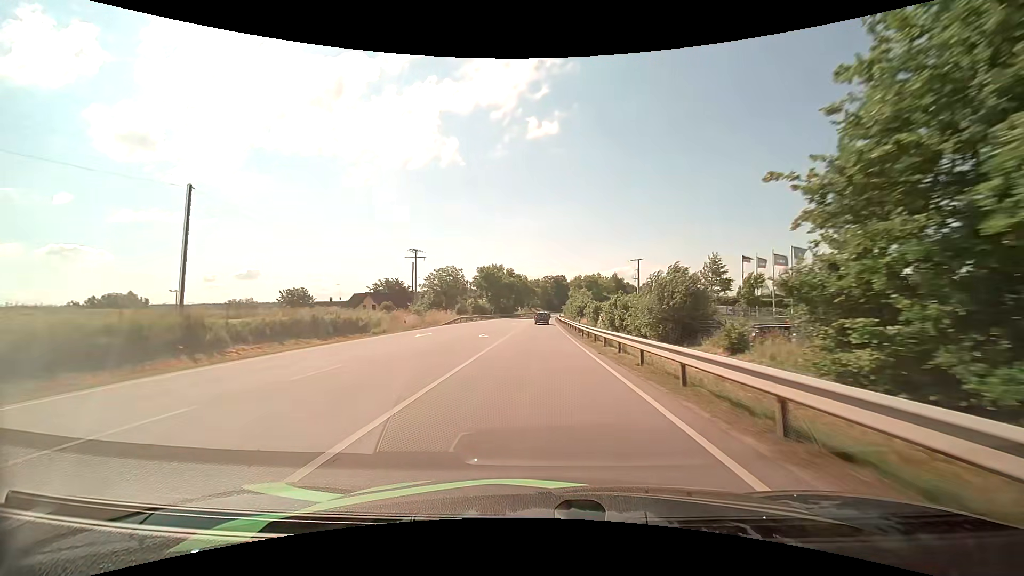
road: primary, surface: asphalt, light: Day
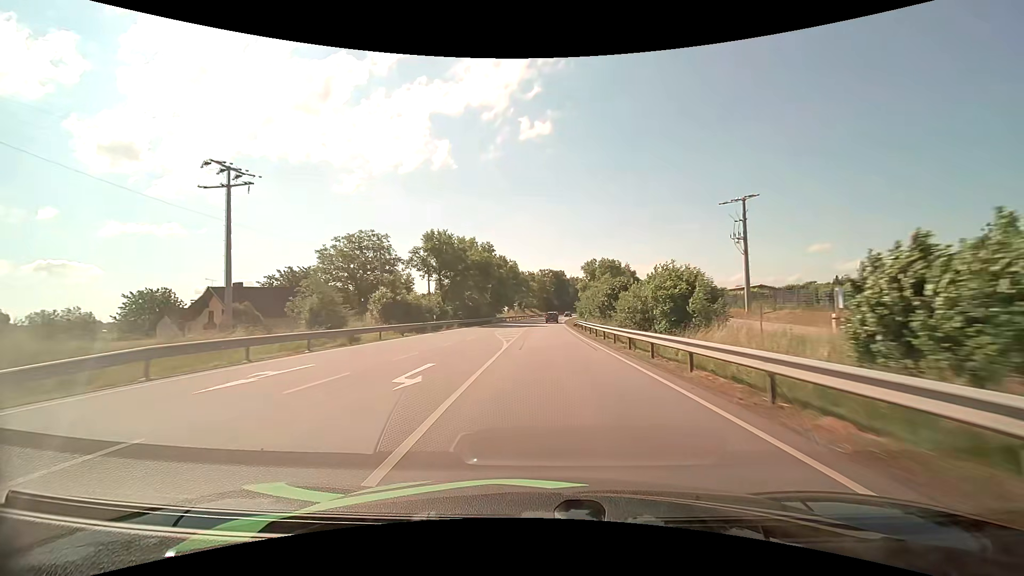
(-0.1, +50.2) m; +1°
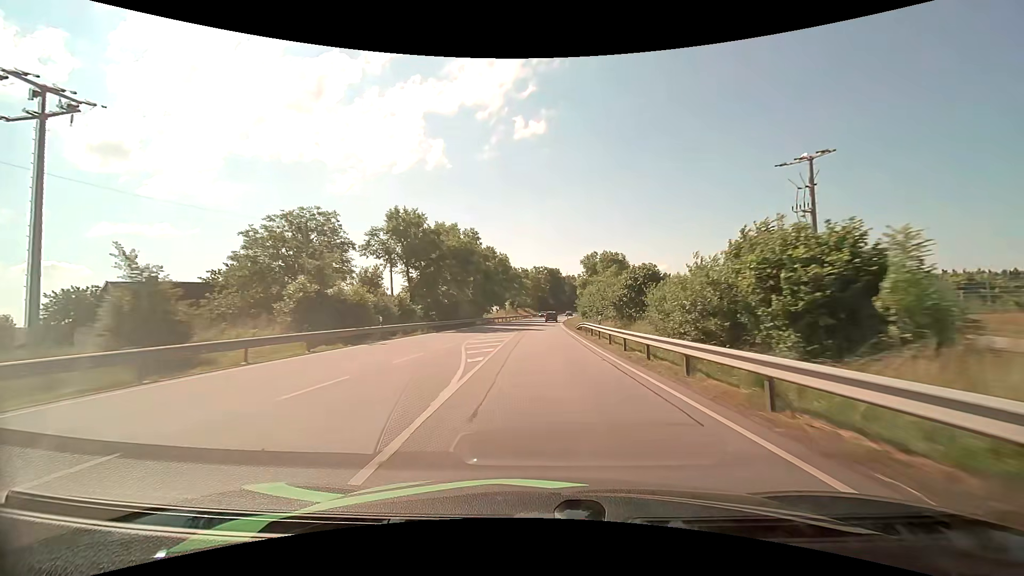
(+0.1, +12.3) m; +1°
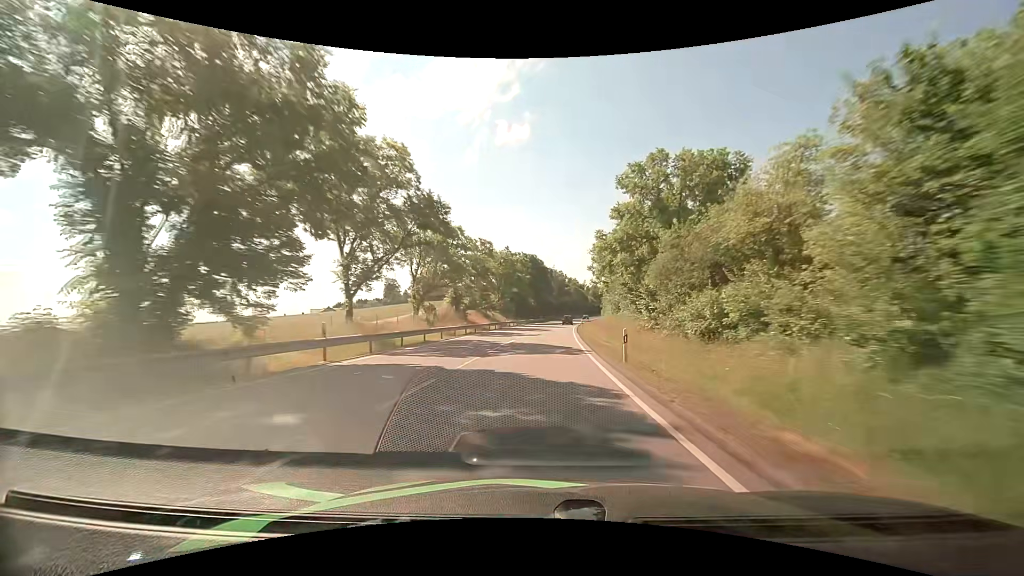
(+1.1, +63.1) m; +2°
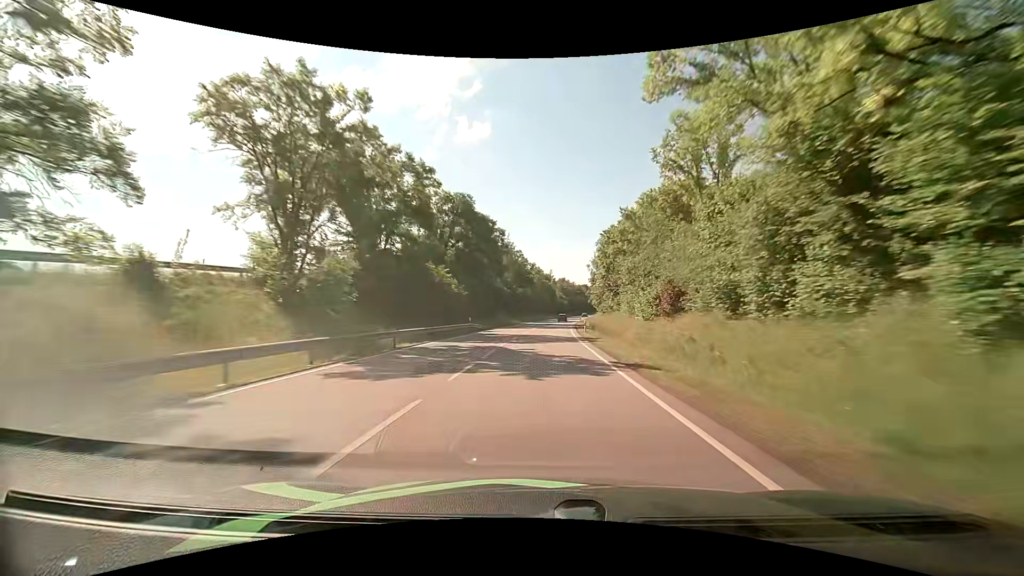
(+2.7, +69.3) m; +4°
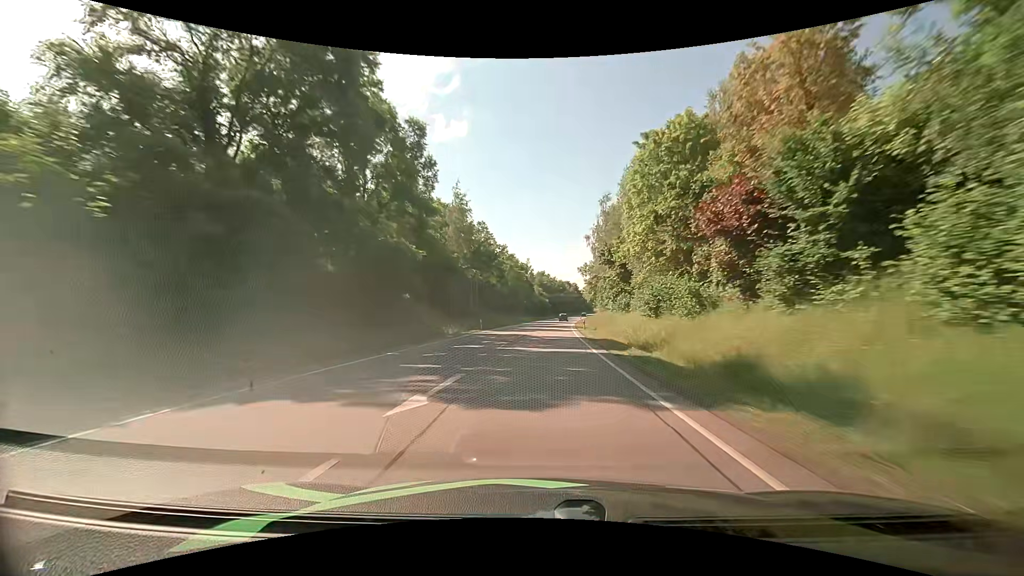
(+1.1, +45.2) m; +3°
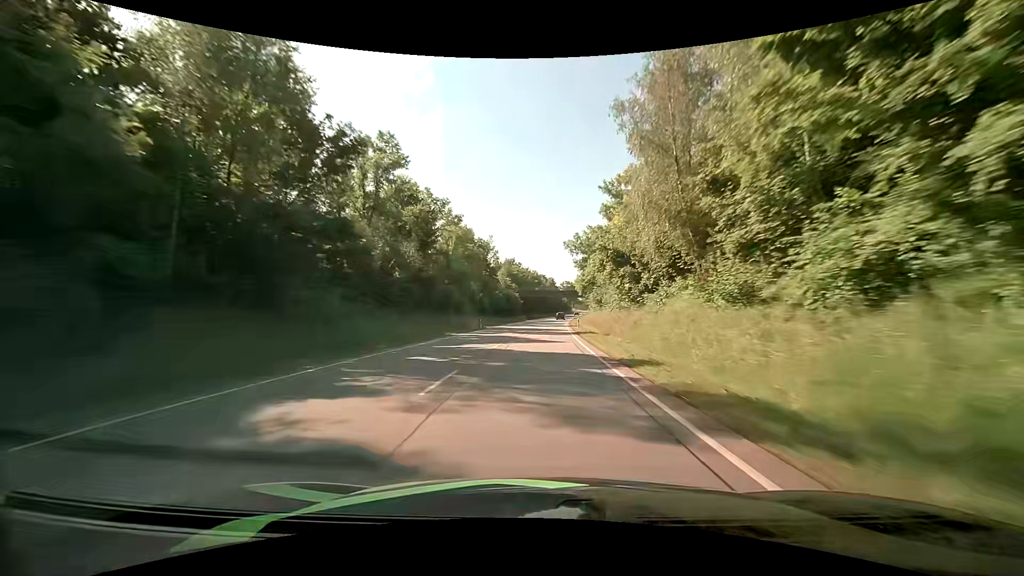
(+1.4, +47.3) m; +3°
